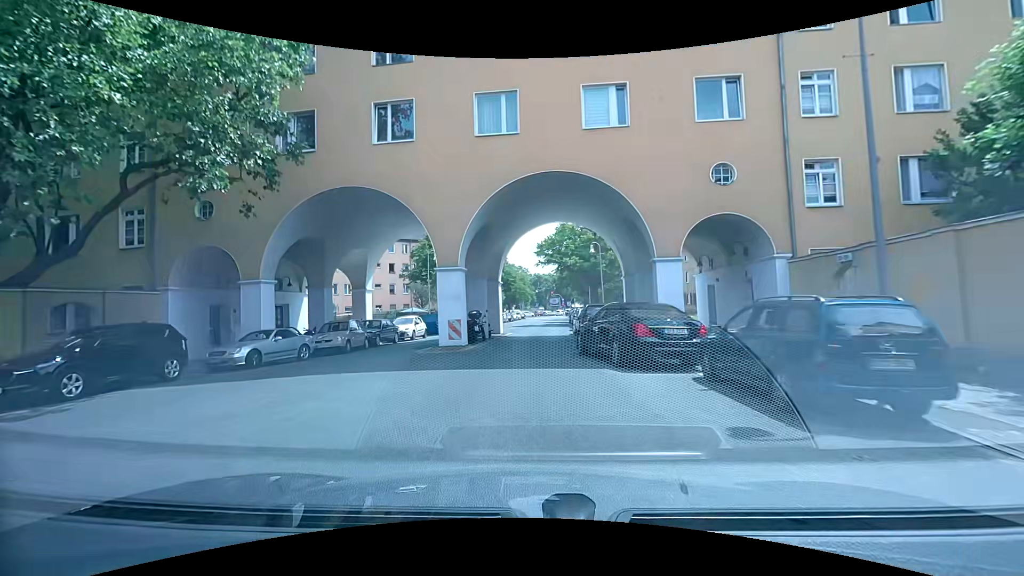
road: residential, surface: asphalt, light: Day
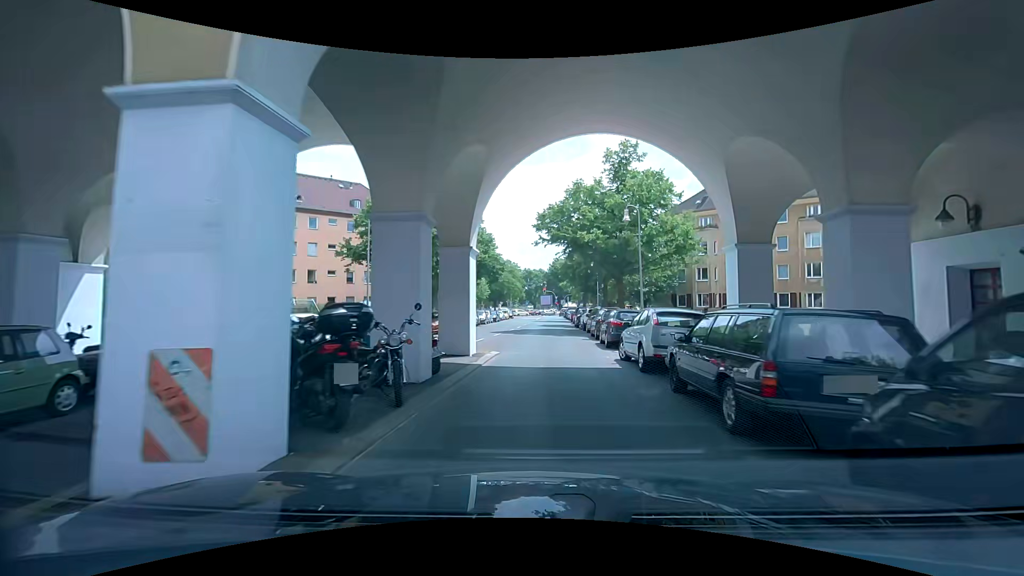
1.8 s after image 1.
(-0.8, +15.2) m; -1°
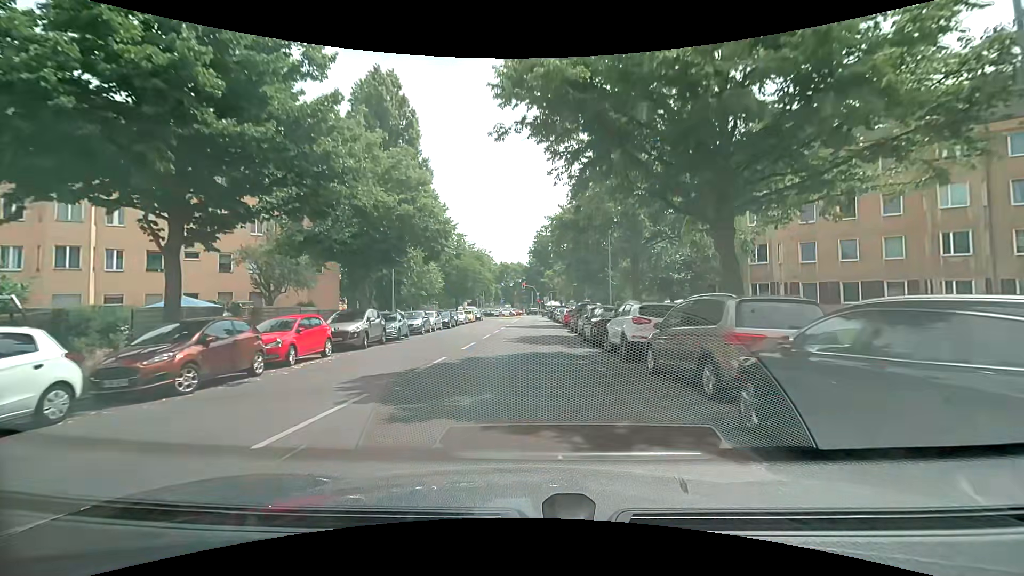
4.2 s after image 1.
(+0.1, +21.6) m; +2°
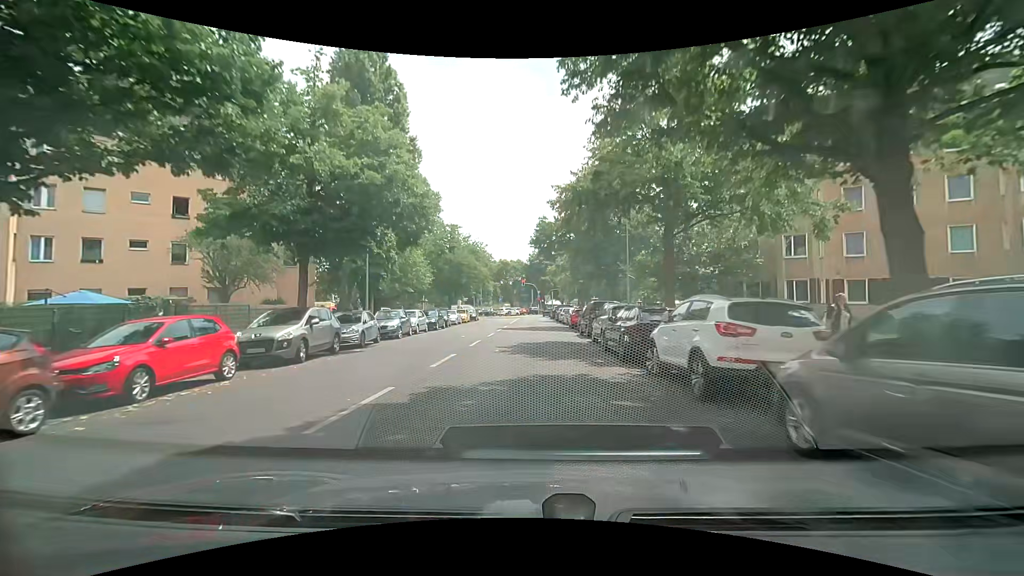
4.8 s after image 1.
(+0.1, +5.7) m; 0°
